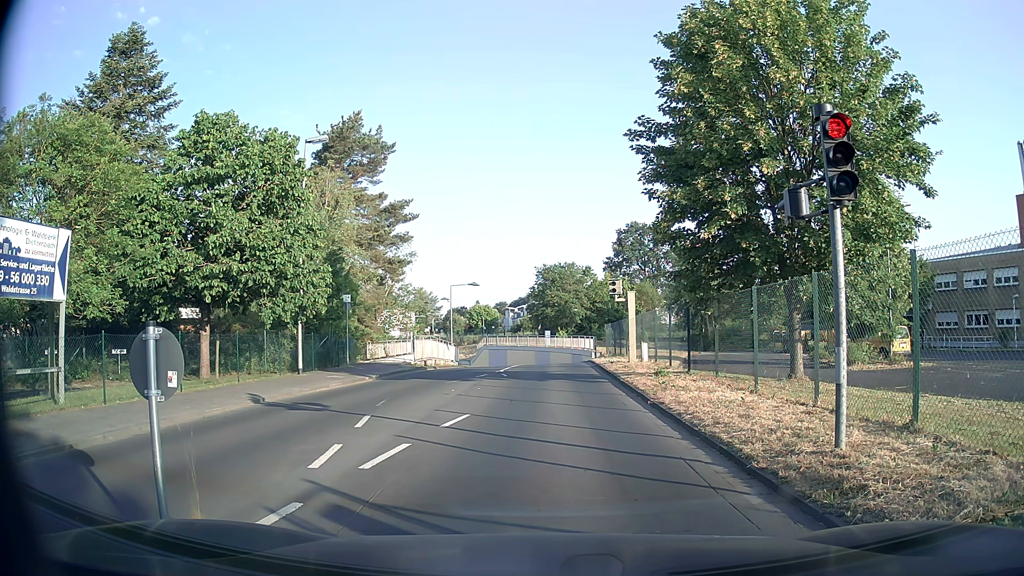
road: unclassified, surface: asphalt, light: Day
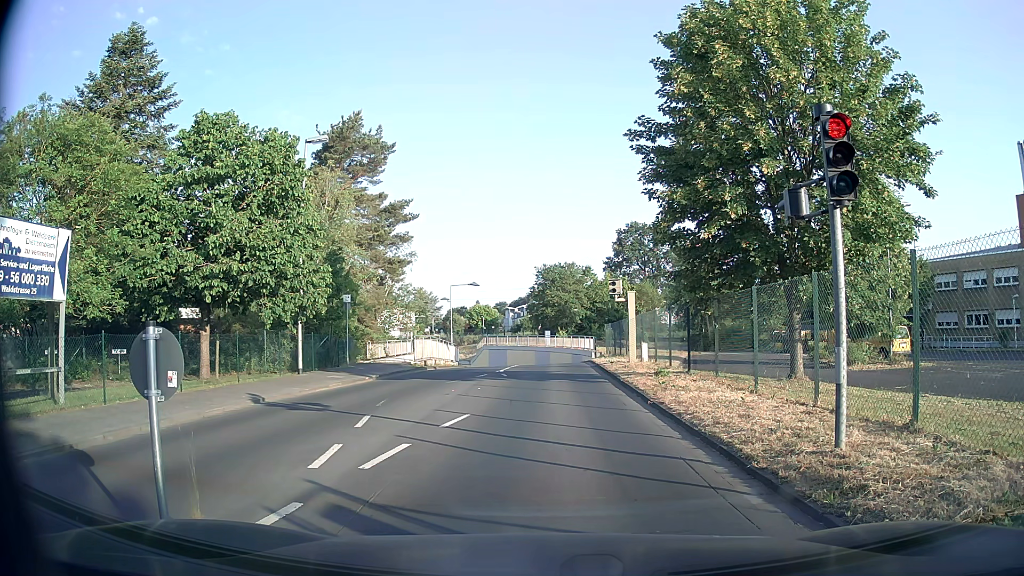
(0.0, 0.0) m; 0°
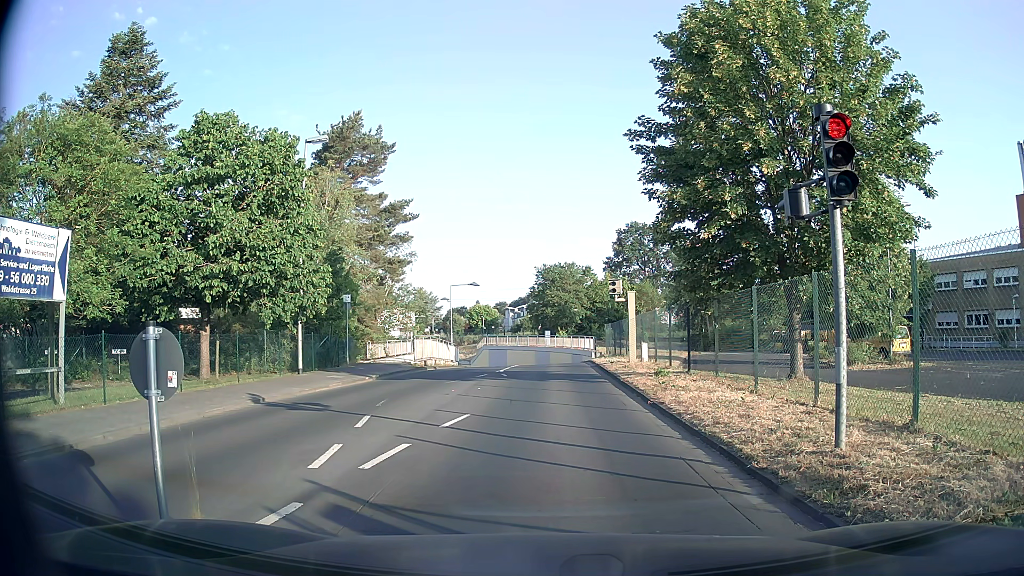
(0.0, 0.0) m; 0°
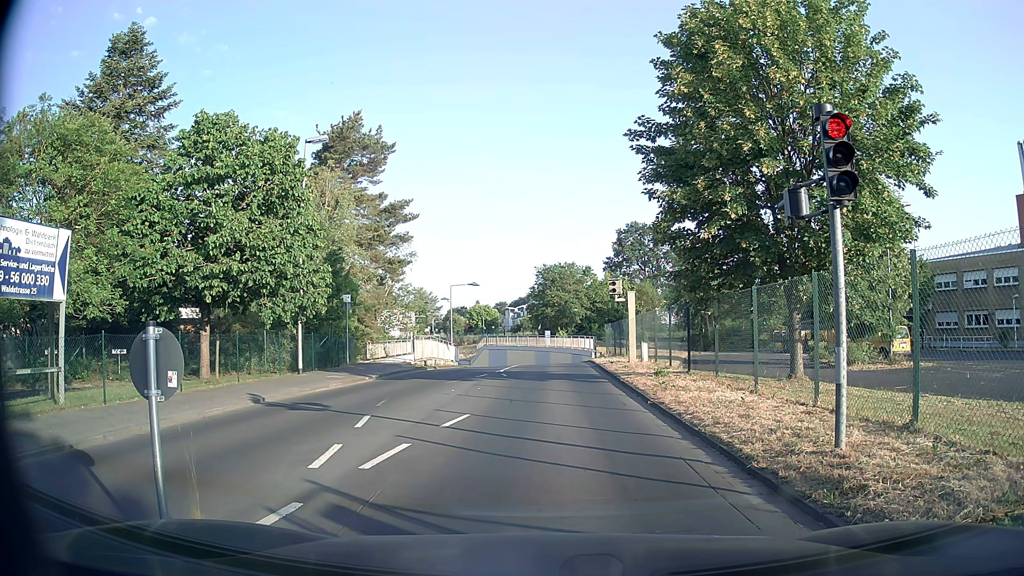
(0.0, 0.0) m; 0°
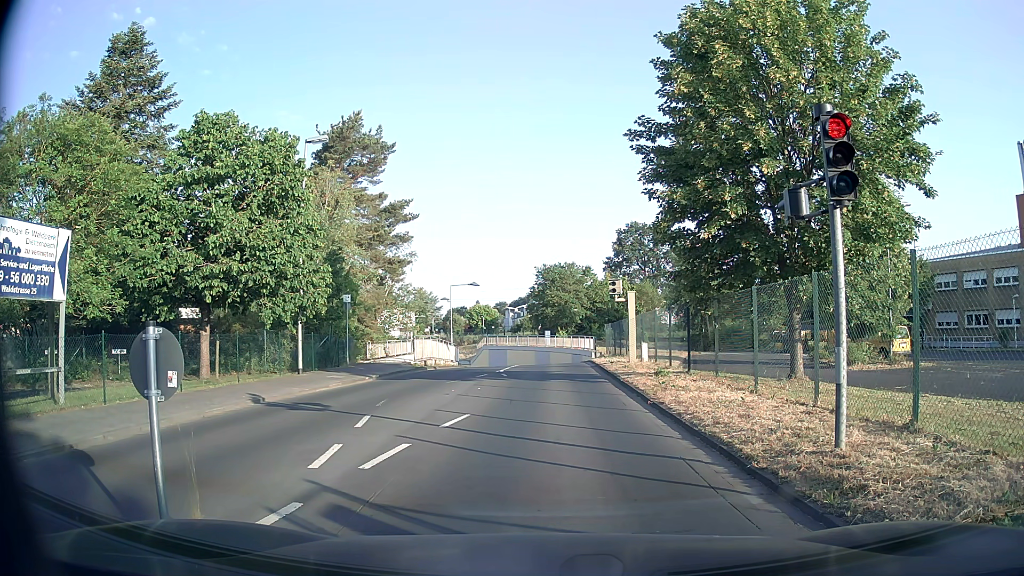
(0.0, 0.0) m; 0°
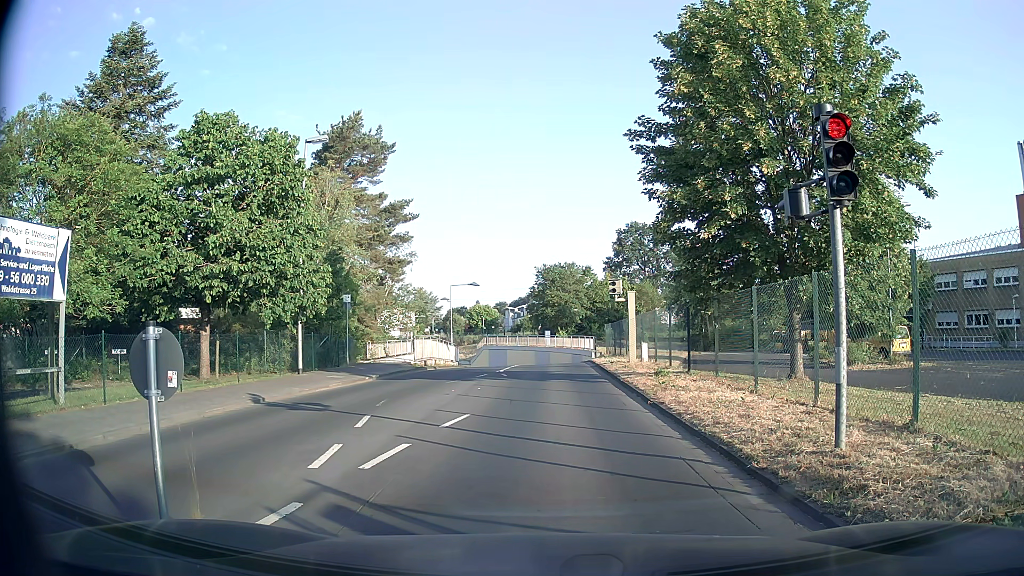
(0.0, 0.0) m; 0°
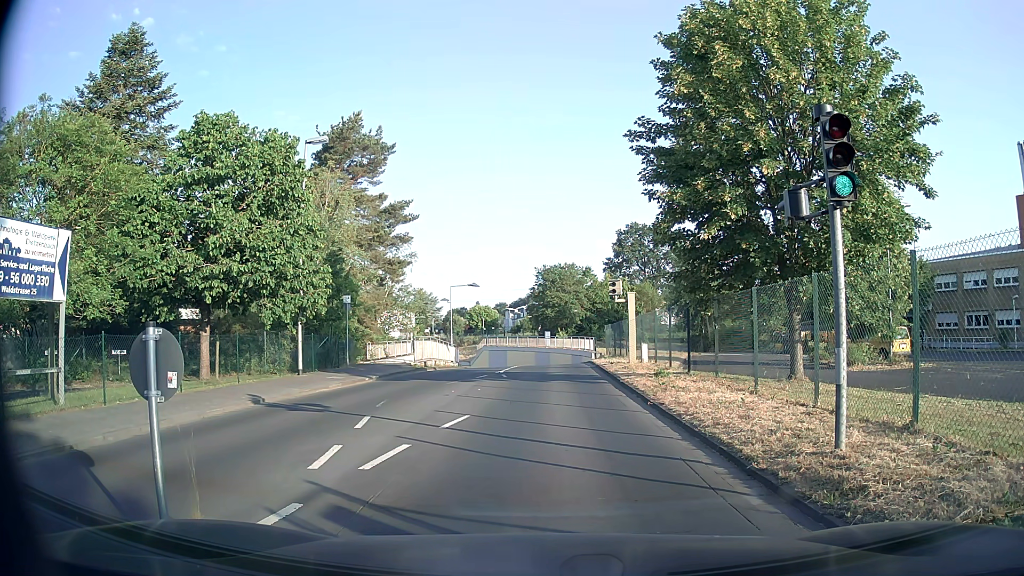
(0.0, 0.0) m; 0°
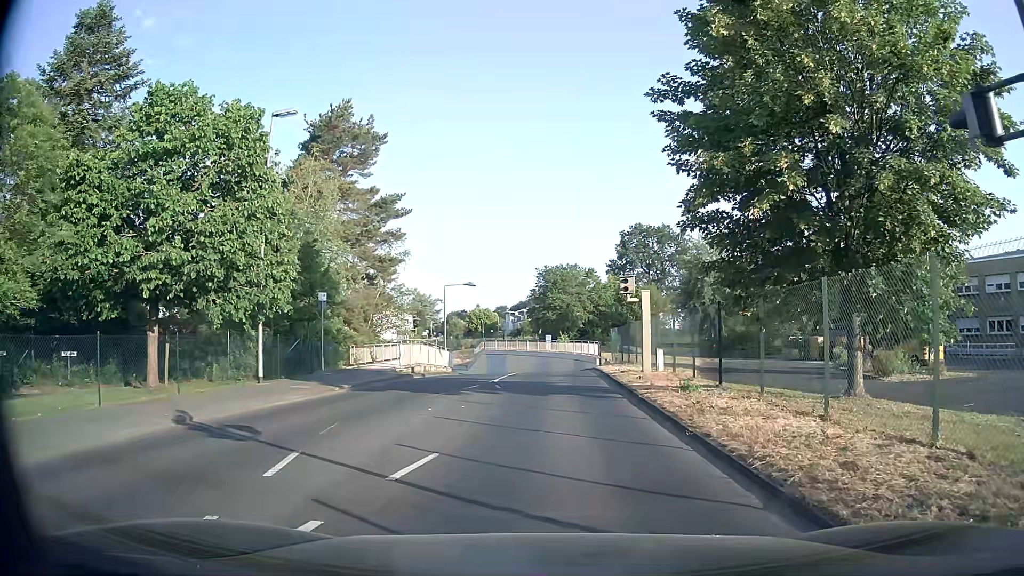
(+0.1, +3.6) m; 0°
(0, +10) (0, +20) (+1, +30) (+1, +40) (+1, +50) (-2, +60) (-7, +68) (-14, +76) (-22, +82) (-29, +88) m
